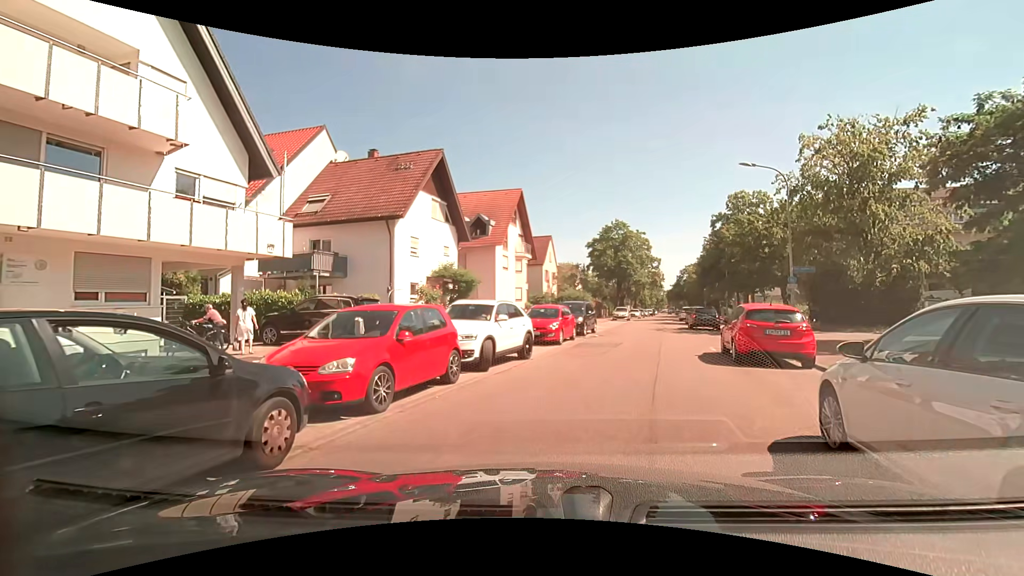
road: residential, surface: asphalt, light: Day
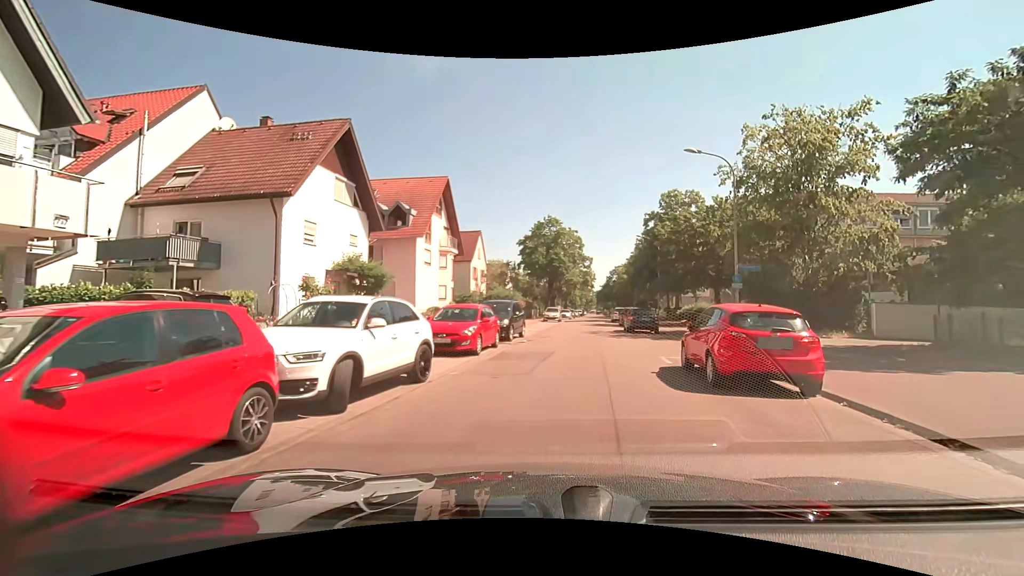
(+0.3, +4.2) m; +6°
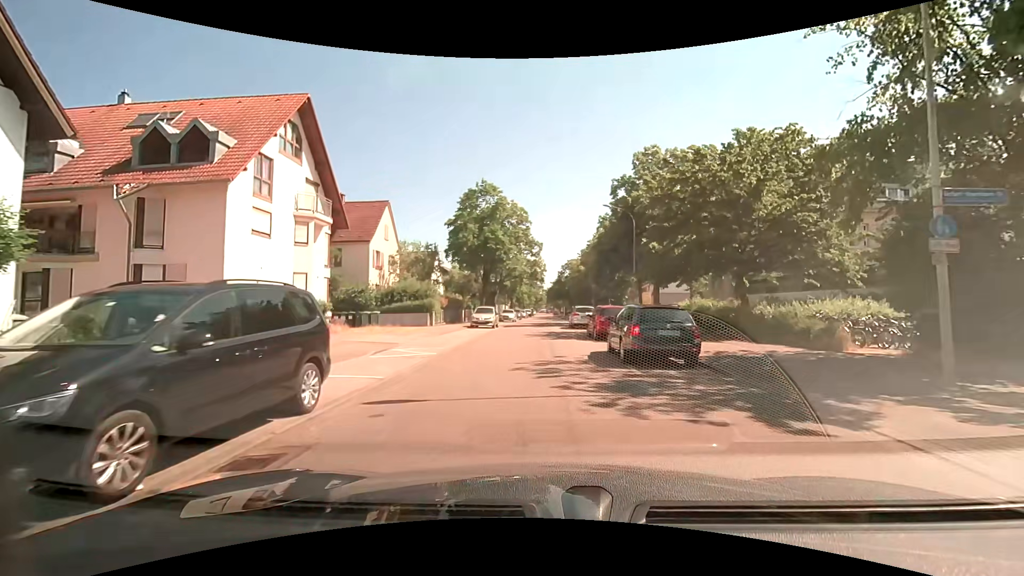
(+1.8, +16.9) m; +6°
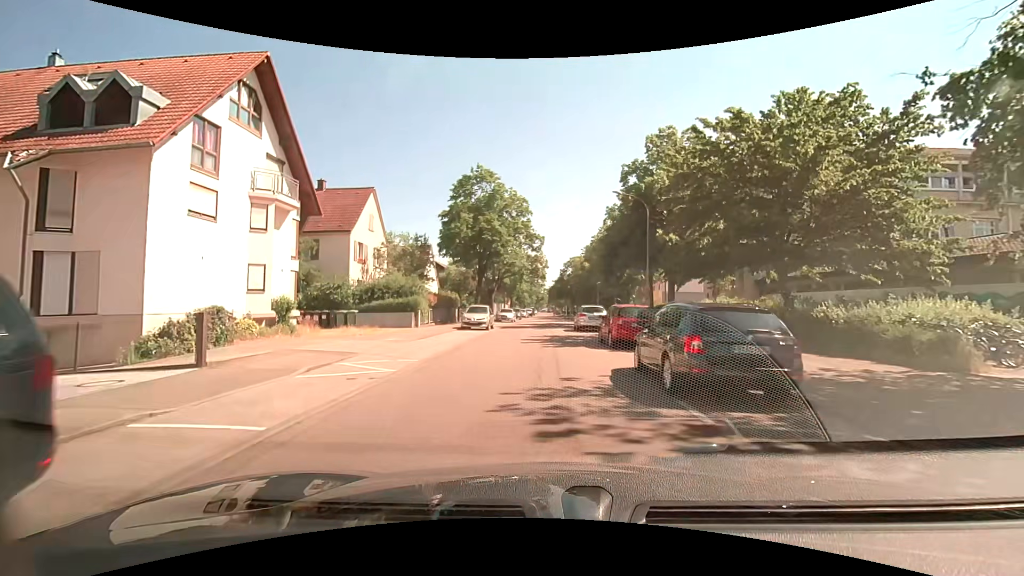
(0.0, +4.4) m; 0°
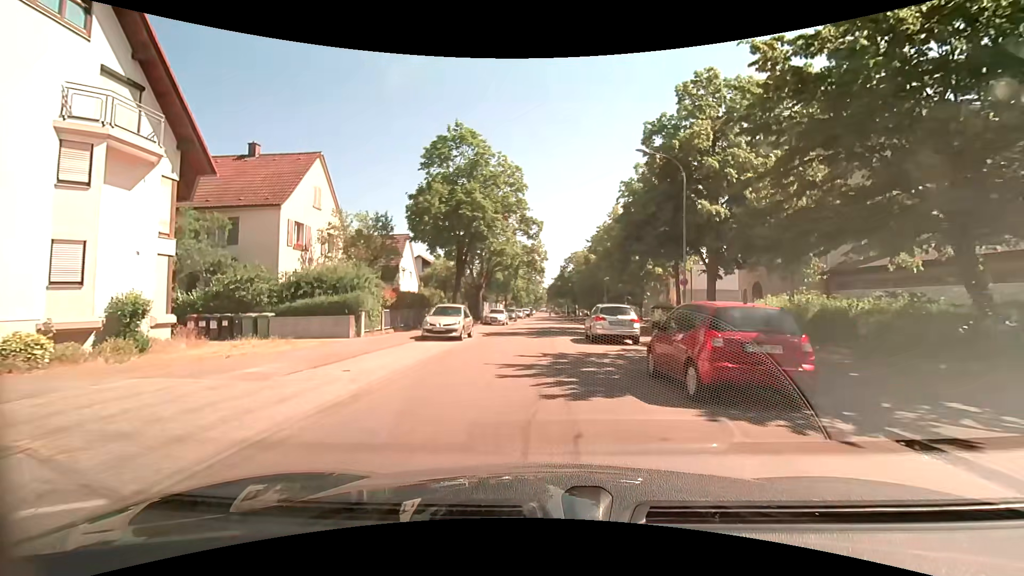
(+0.1, +9.2) m; 0°
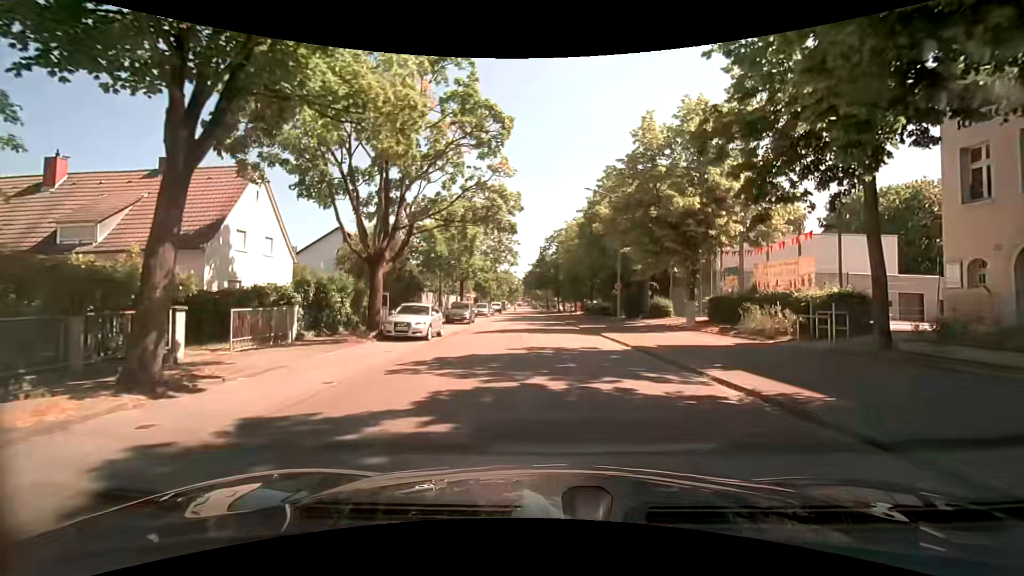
(+0.4, +22.4) m; +3°
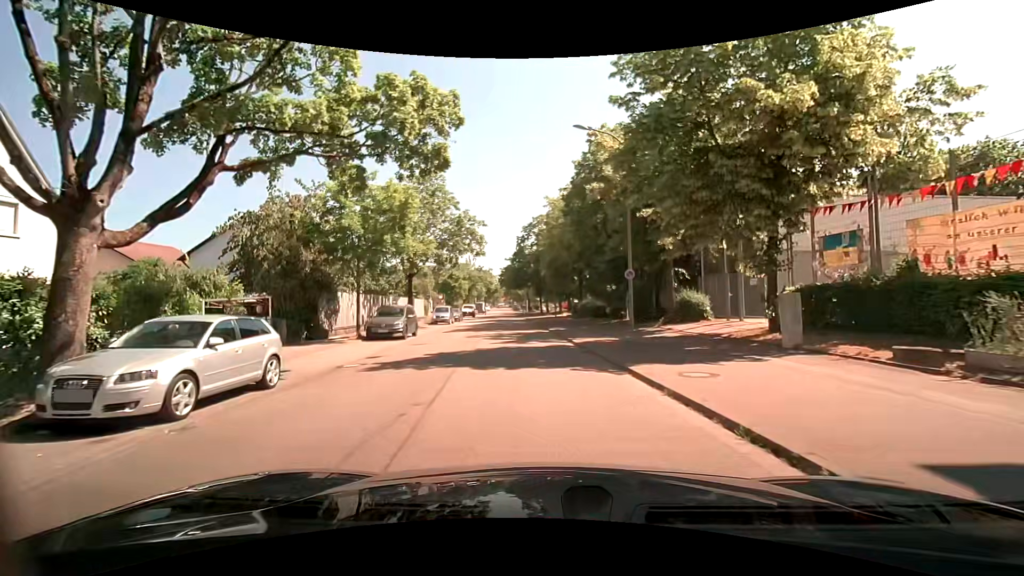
(+0.5, +12.1) m; +2°
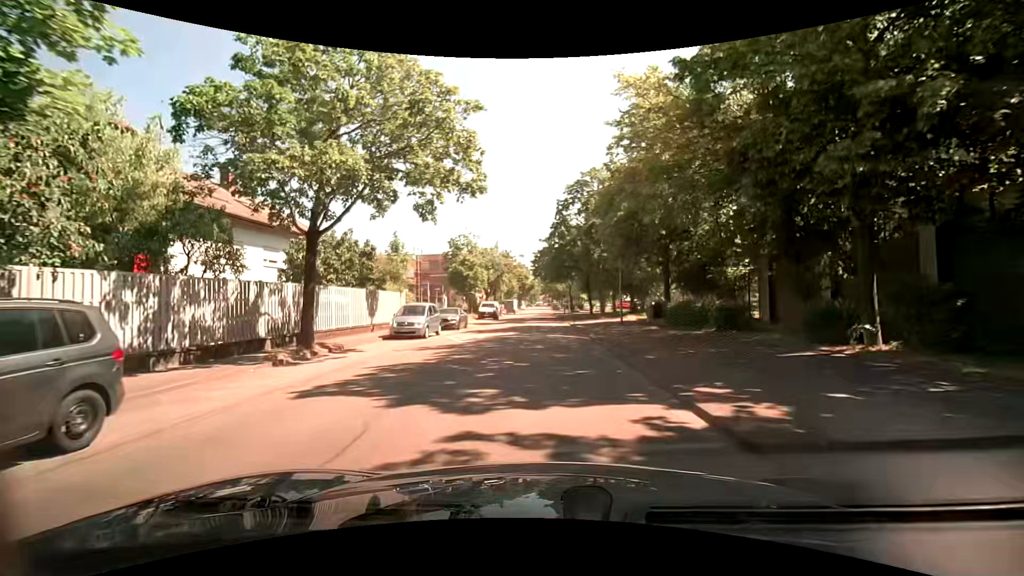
(-1.2, +20.9) m; -4°
(0, +10) (0, +20) (0, +30) (0, +40) (0, +50) (0, +60) (0, +70) (0, +80) (0, +90) (0, +100) m
